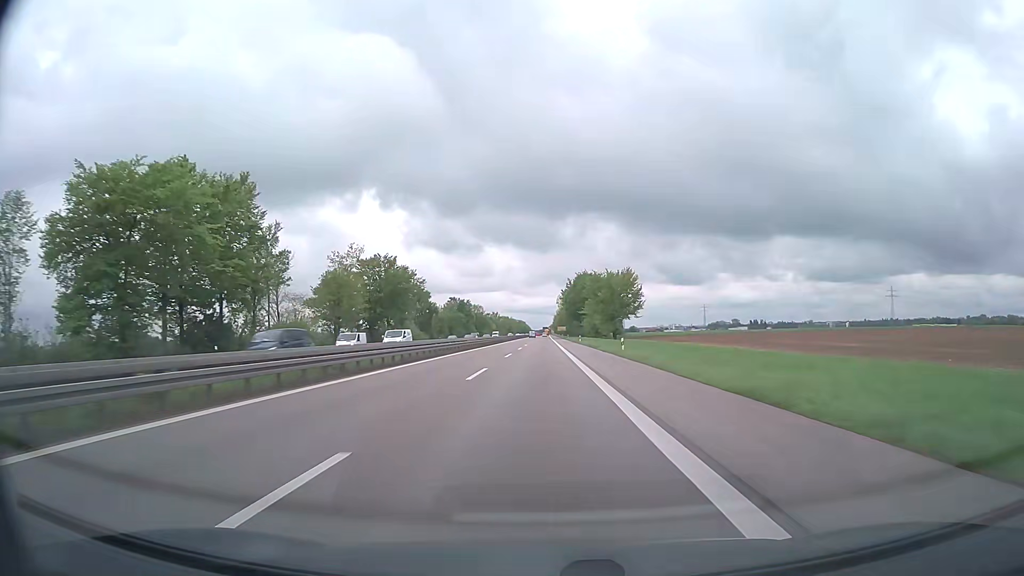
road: trunk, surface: asphalt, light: Day
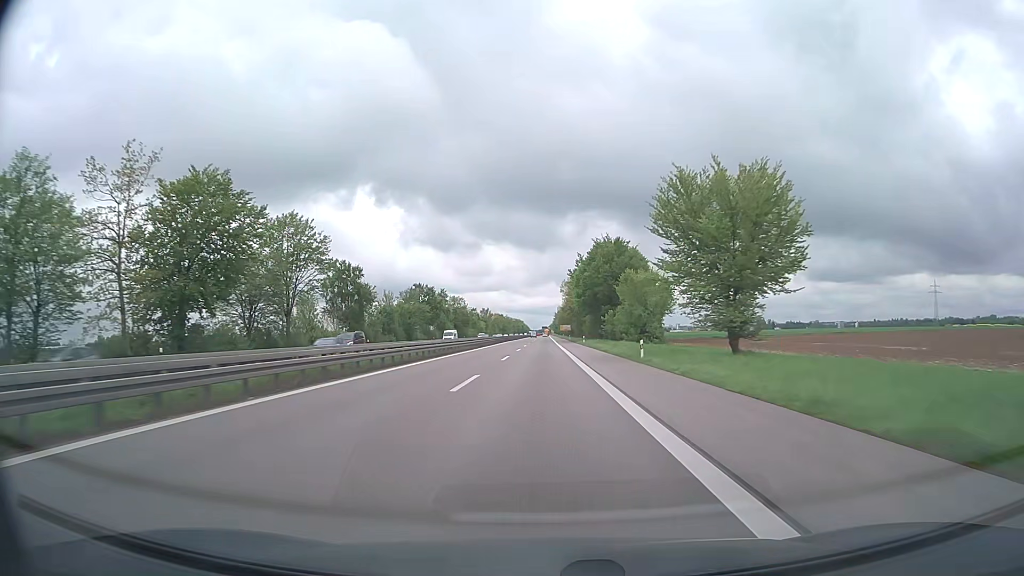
(0.0, +58.1) m; 0°
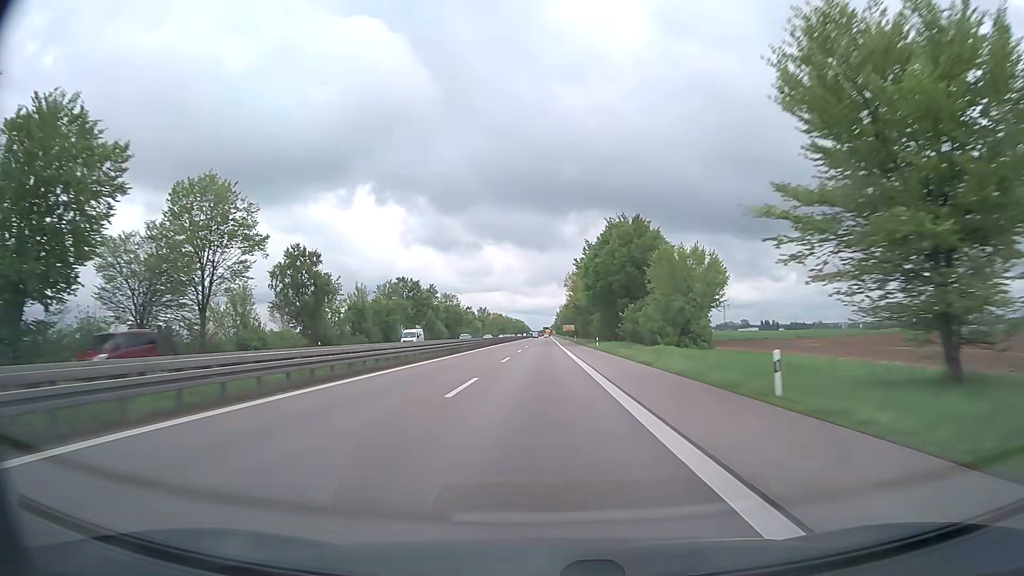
(0.0, +19.4) m; 0°
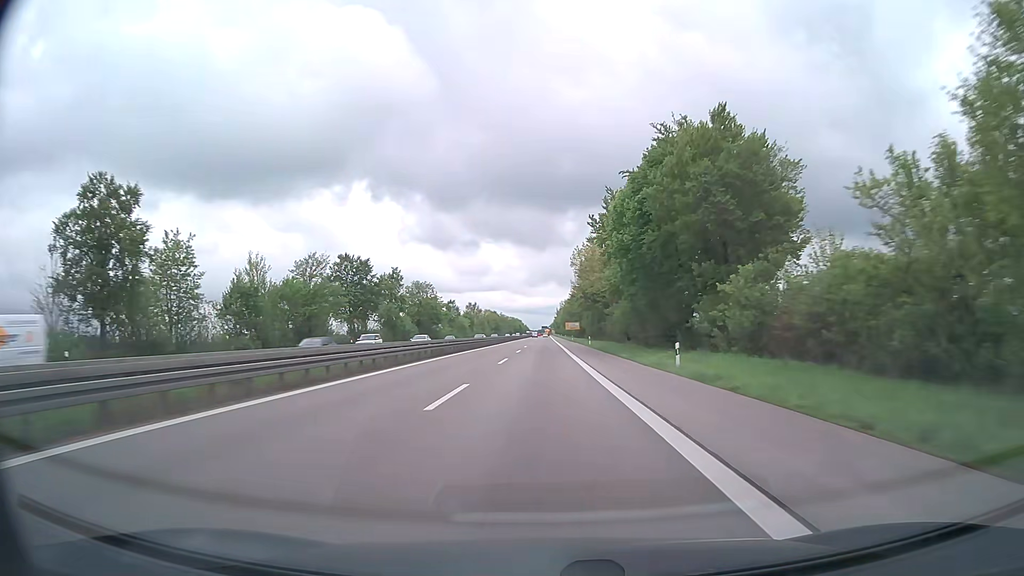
(0.0, +38.7) m; 0°
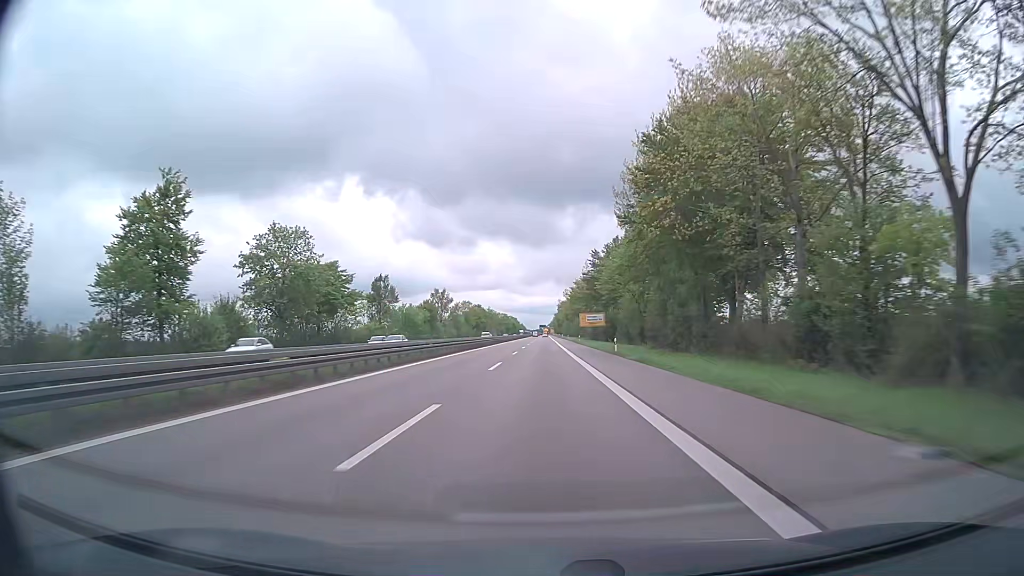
(+0.1, +77.4) m; 0°
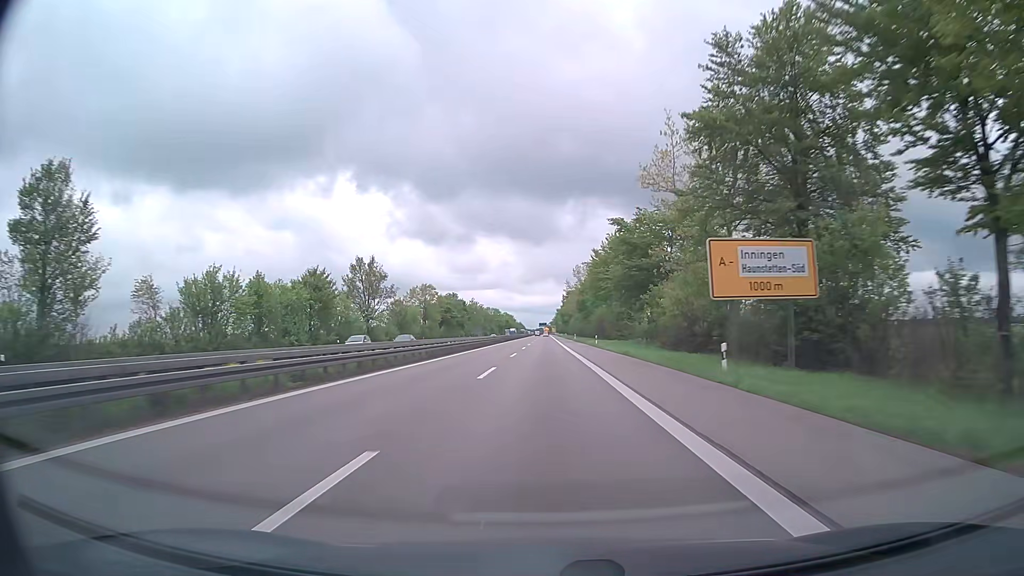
(+0.1, +77.4) m; 0°
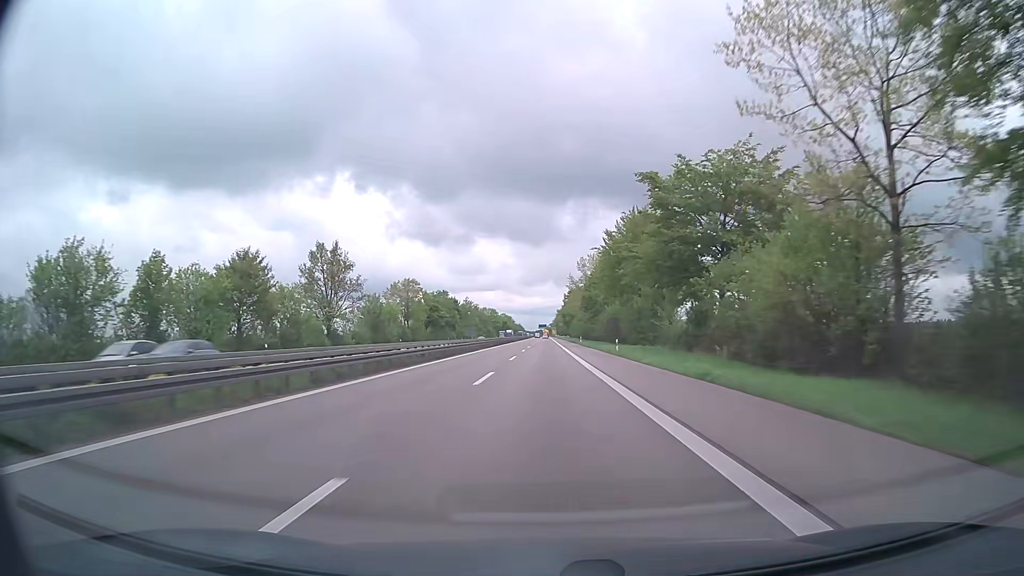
(0.0, +19.3) m; 0°
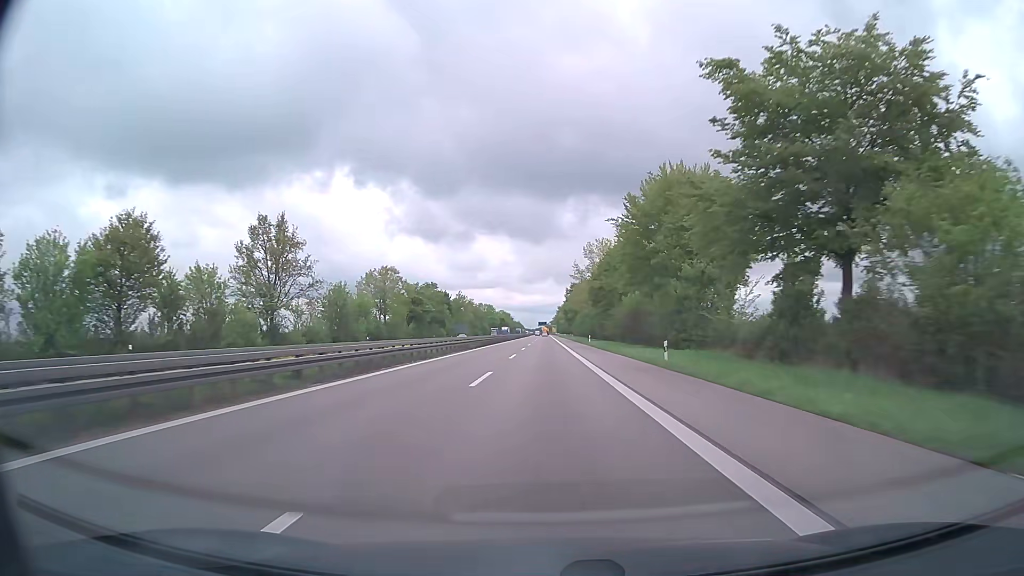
(0.0, +19.3) m; 0°
(0, +10) (0, +20) (0, +30) (0, +40) (0, +50) (0, +60) (0, +70) (0, +80) (0, +90) (0, +100) m
